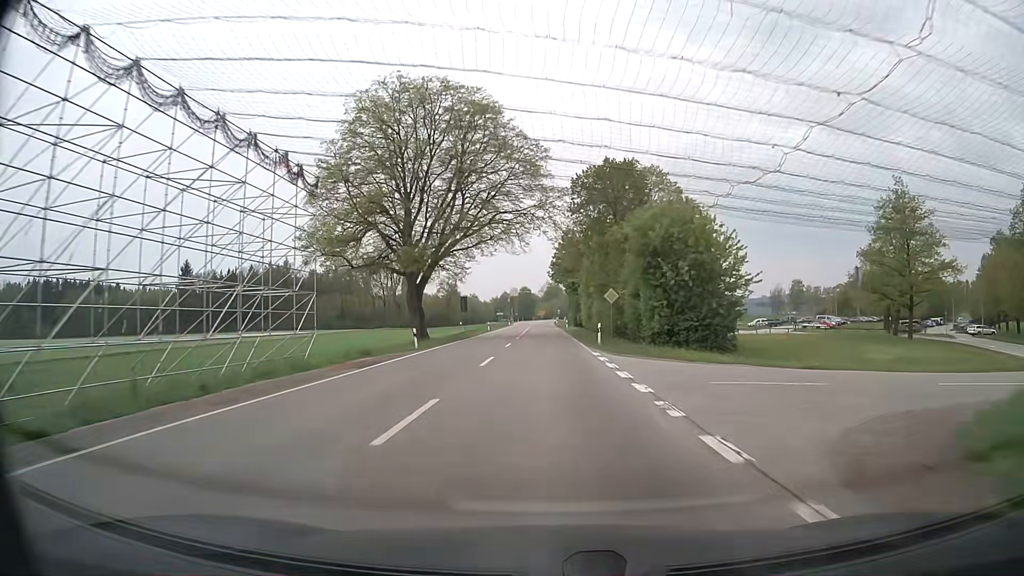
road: secondary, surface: asphalt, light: Day
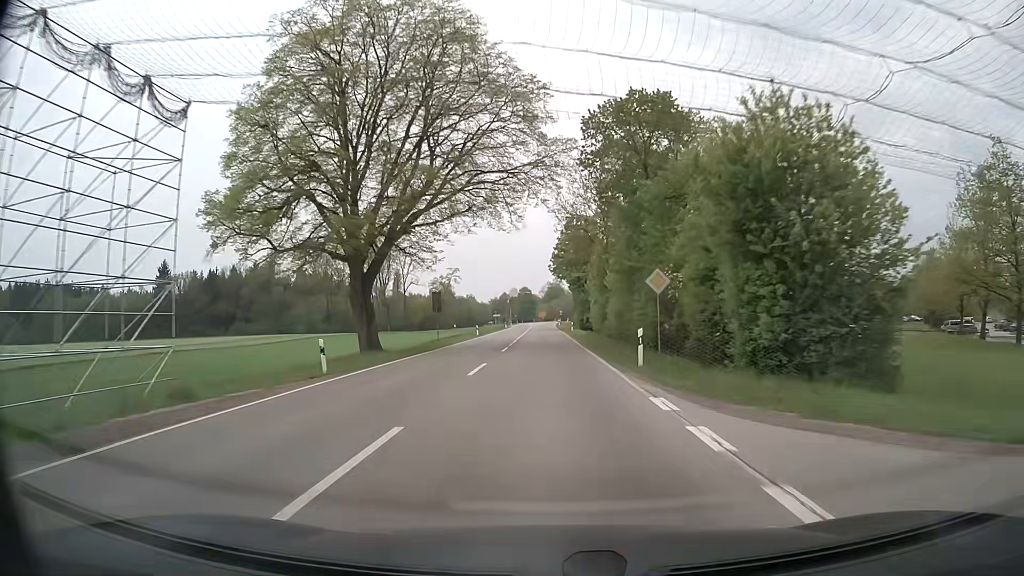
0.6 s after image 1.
(-0.1, +14.4) m; 0°
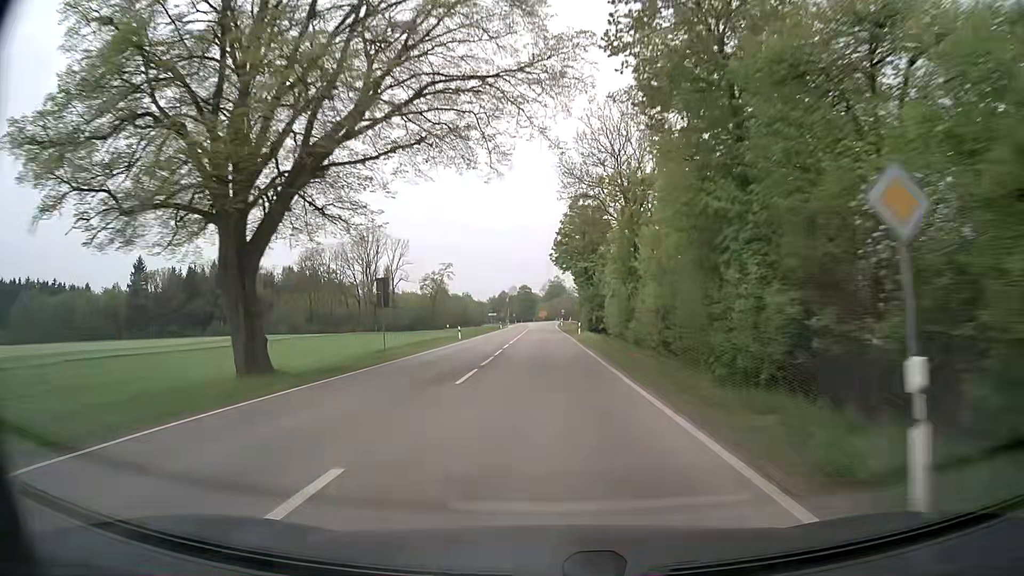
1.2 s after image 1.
(0.0, +14.3) m; 0°
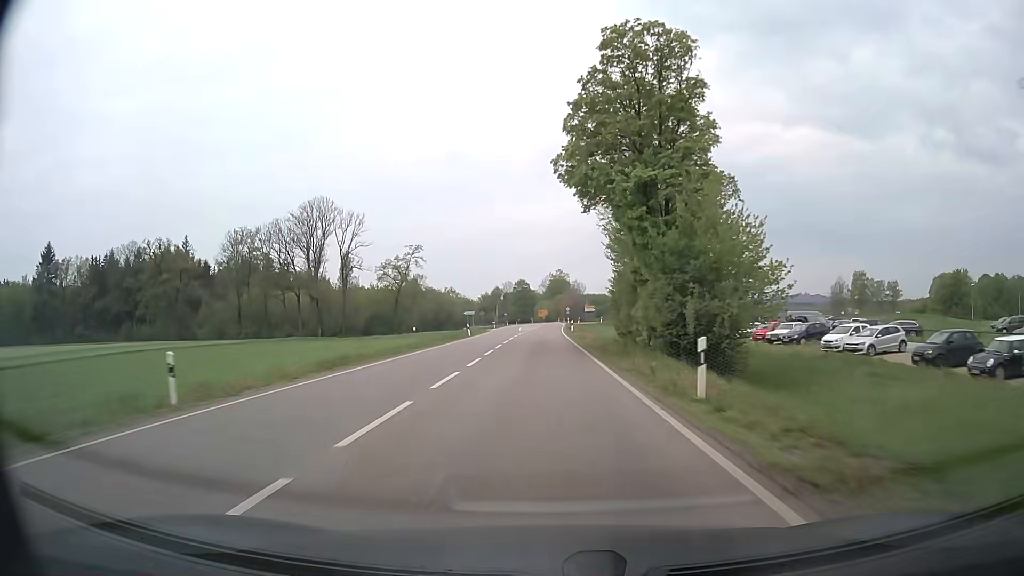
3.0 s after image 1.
(-0.1, +42.5) m; 0°
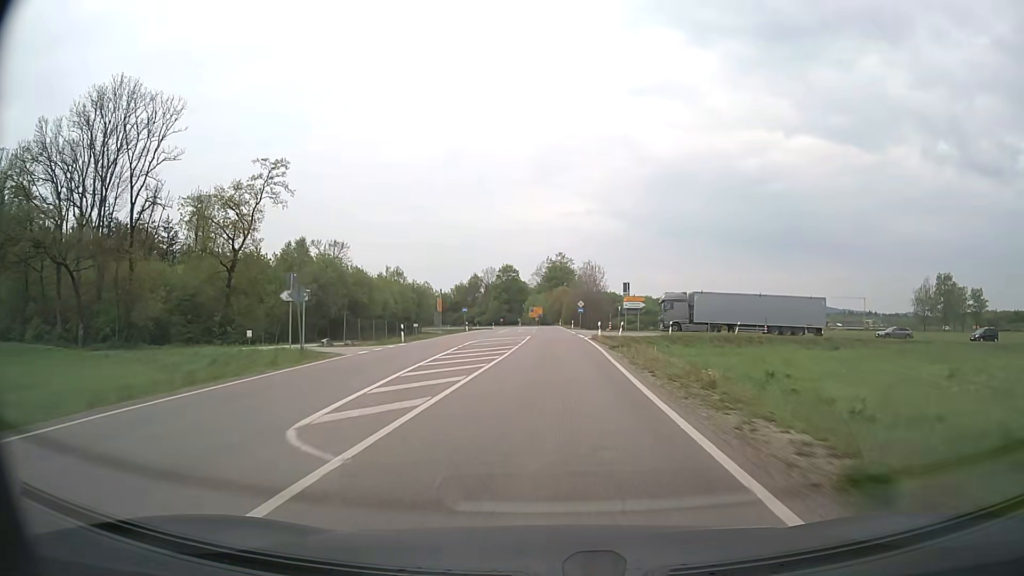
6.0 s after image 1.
(-0.1, +68.9) m; 0°
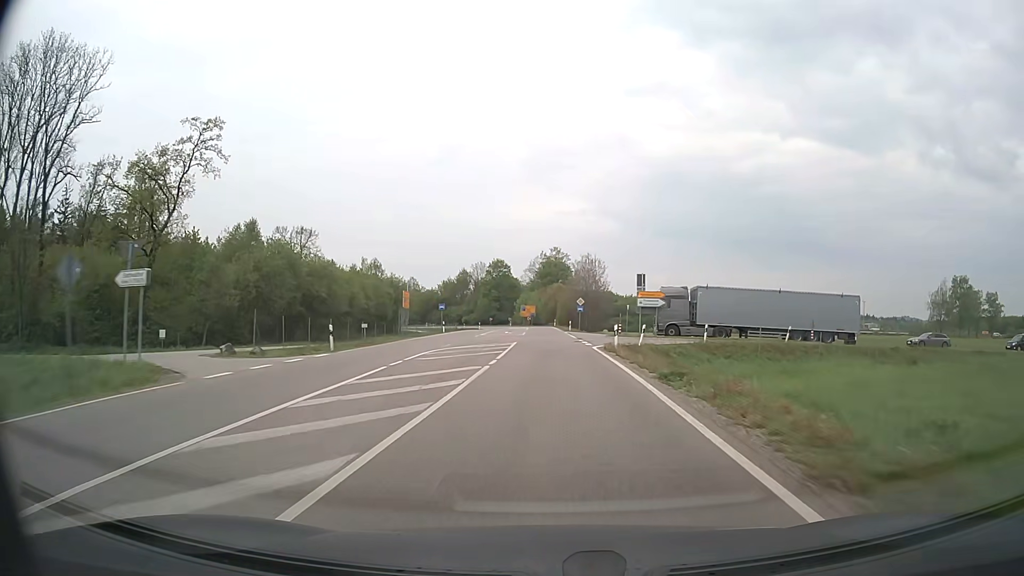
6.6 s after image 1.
(+0.1, +13.1) m; +1°
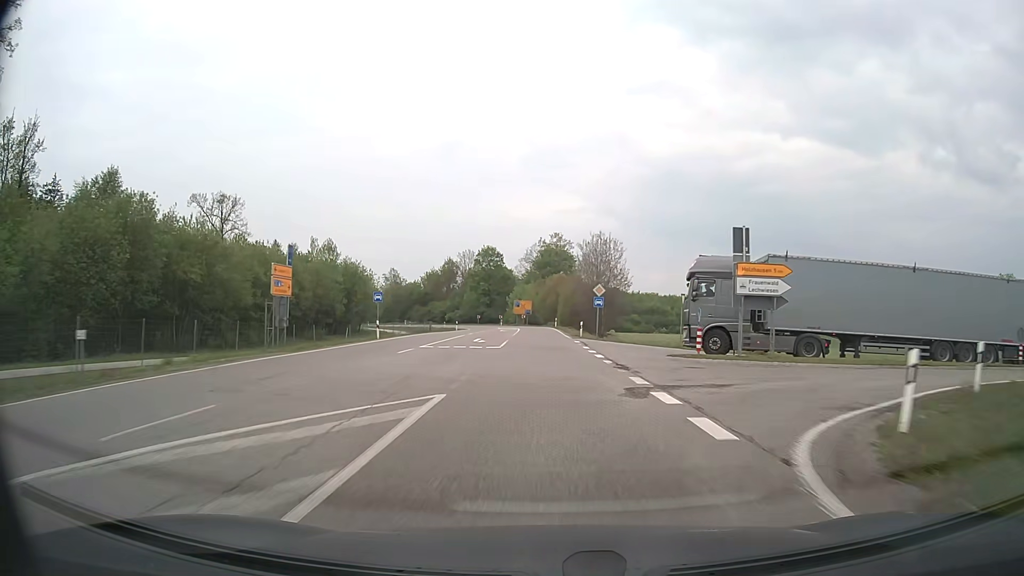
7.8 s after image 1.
(+0.1, +25.2) m; 0°
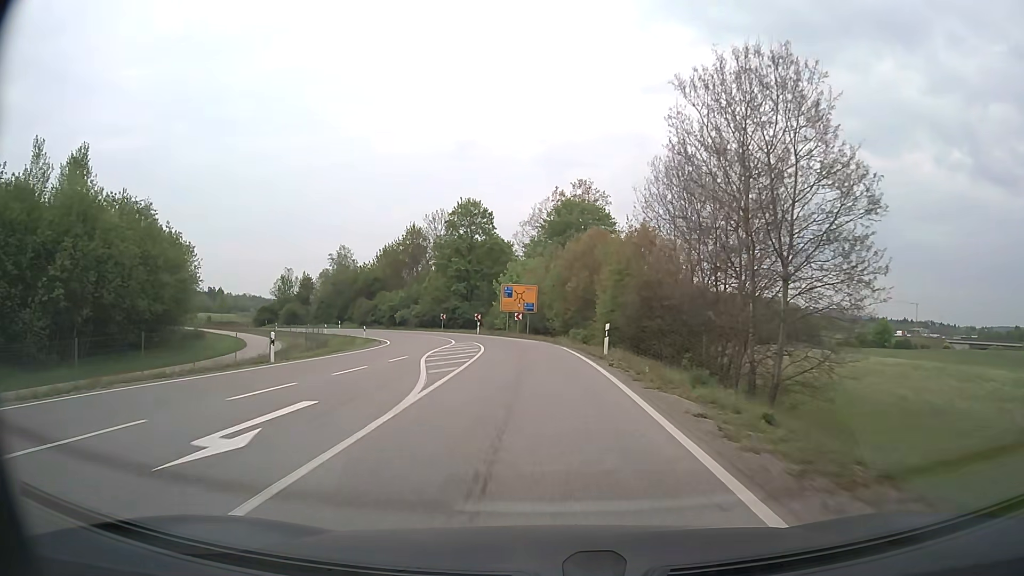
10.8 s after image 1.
(-0.3, +57.0) m; -1°
(0, +10) (0, +20) (-1, +30) (-2, +40) (-5, +50) (-8, +59) (-13, +68) (-18, +76) (-25, +84) (-32, +91) m
